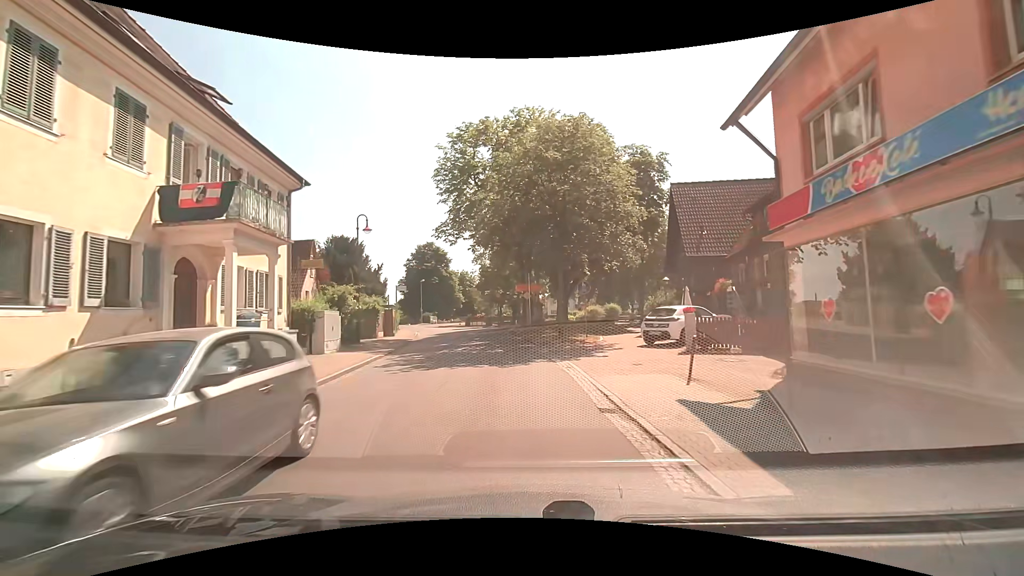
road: tertiary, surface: paved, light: Day
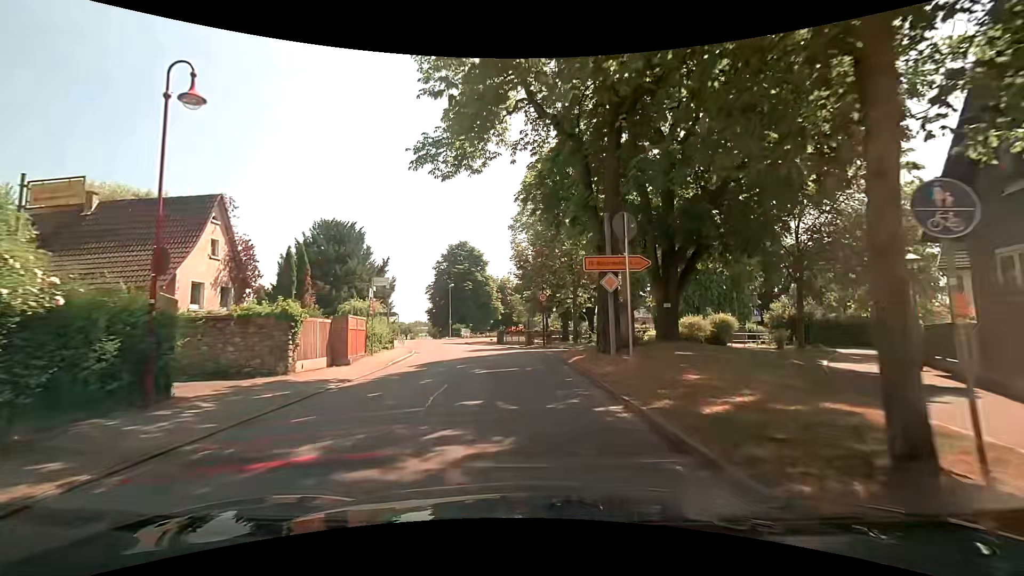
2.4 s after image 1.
(-0.8, +17.9) m; -5°
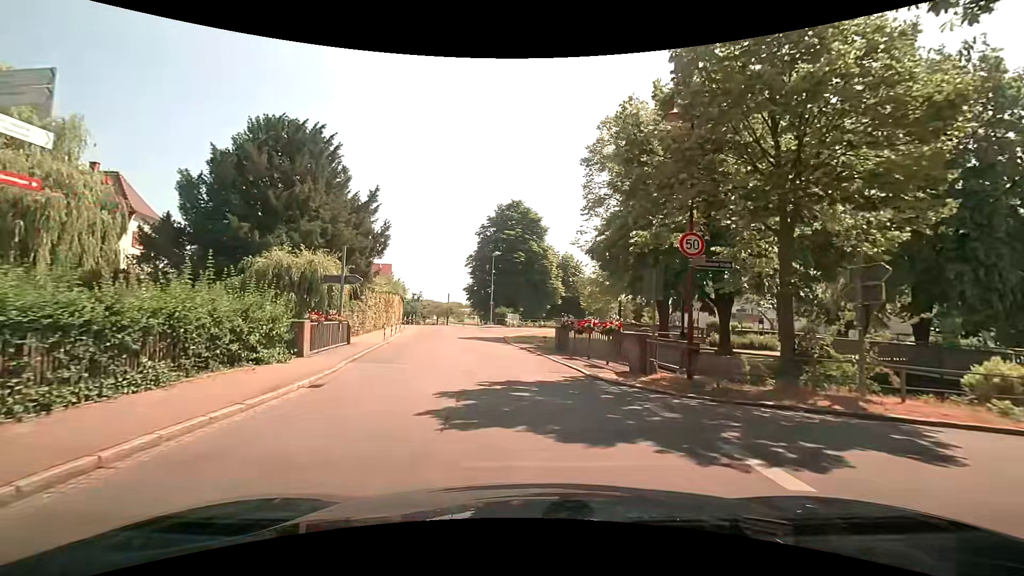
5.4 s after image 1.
(-1.5, +21.0) m; -4°
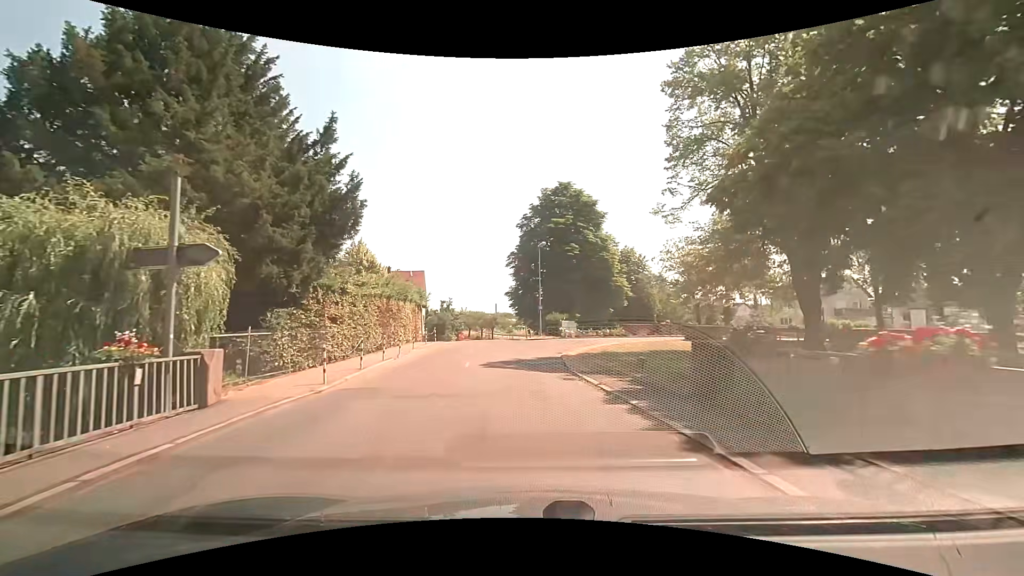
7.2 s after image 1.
(-1.2, +12.7) m; -8°
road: secondary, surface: asphalt
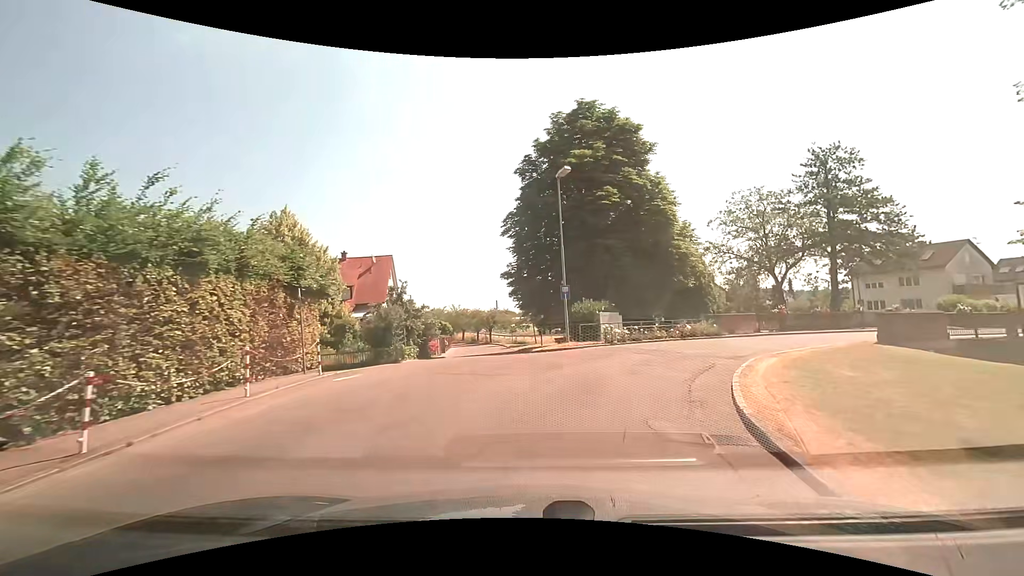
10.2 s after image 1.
(-0.9, +20.0) m; 0°
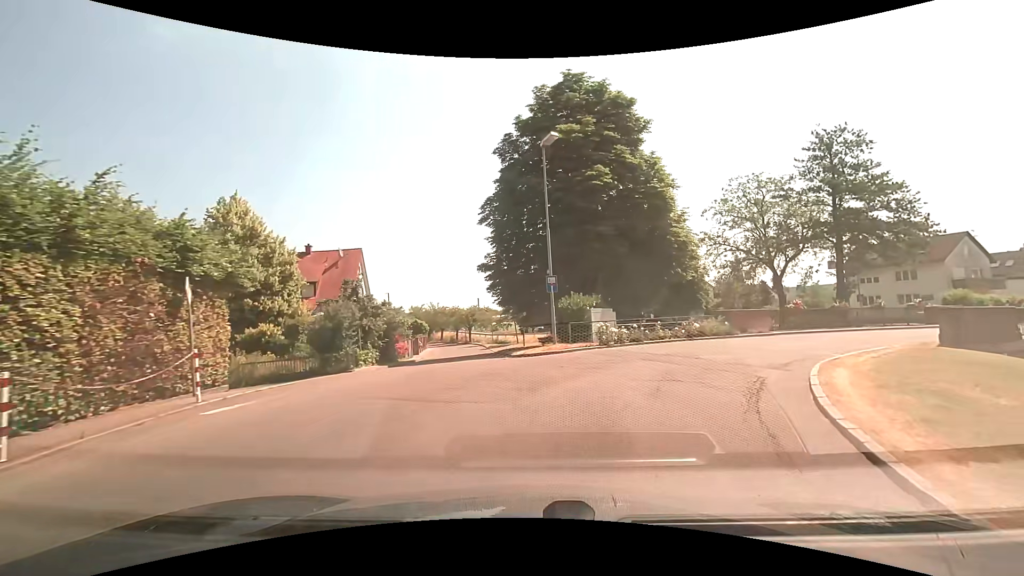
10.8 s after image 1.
(0.0, +4.0) m; 0°
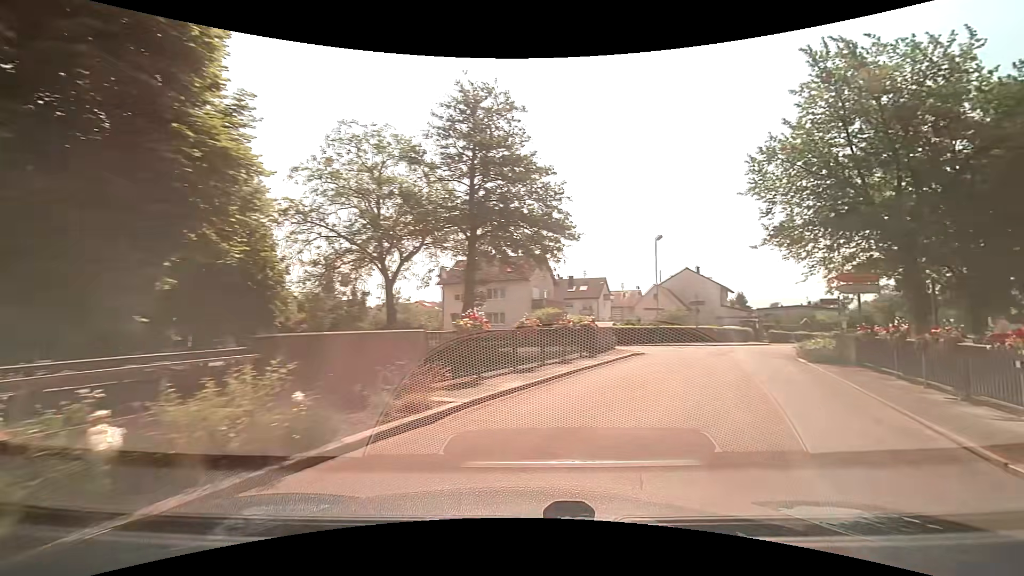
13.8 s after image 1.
(+5.3, +17.4) m; +45°
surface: paved
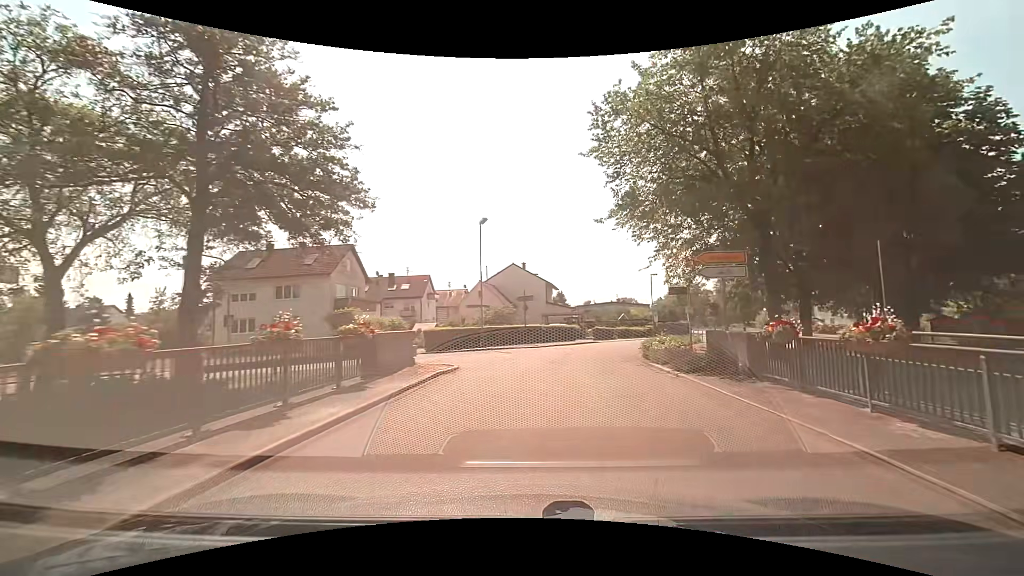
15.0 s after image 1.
(+1.6, +7.8) m; +19°
(+1, +10) (+2, +20) (+5, +29) (+9, +39) (+14, +48) (+18, +56) (+23, +65) (+27, +74) (+32, +83) (+35, +92) m
